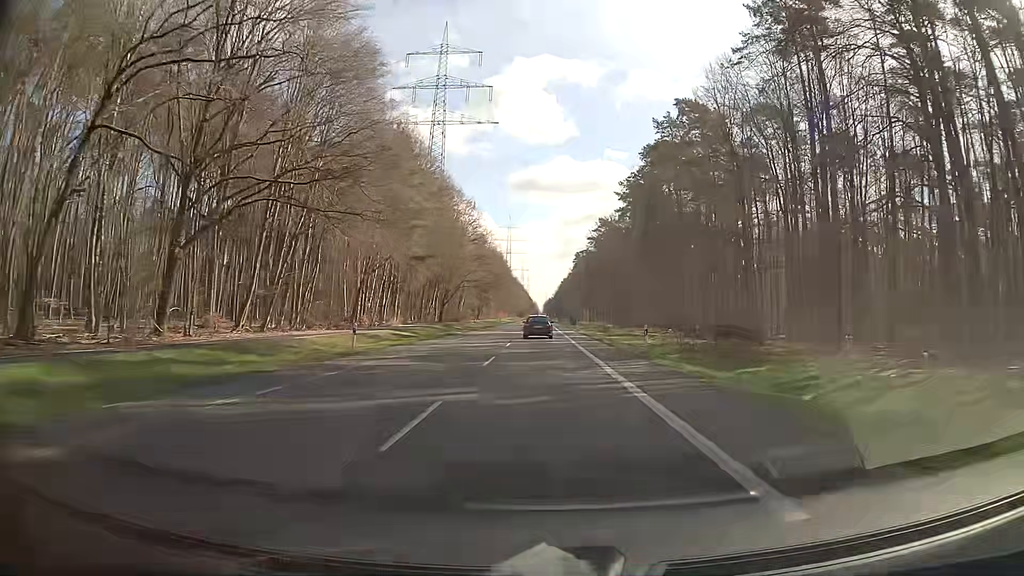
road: secondary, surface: asphalt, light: Day
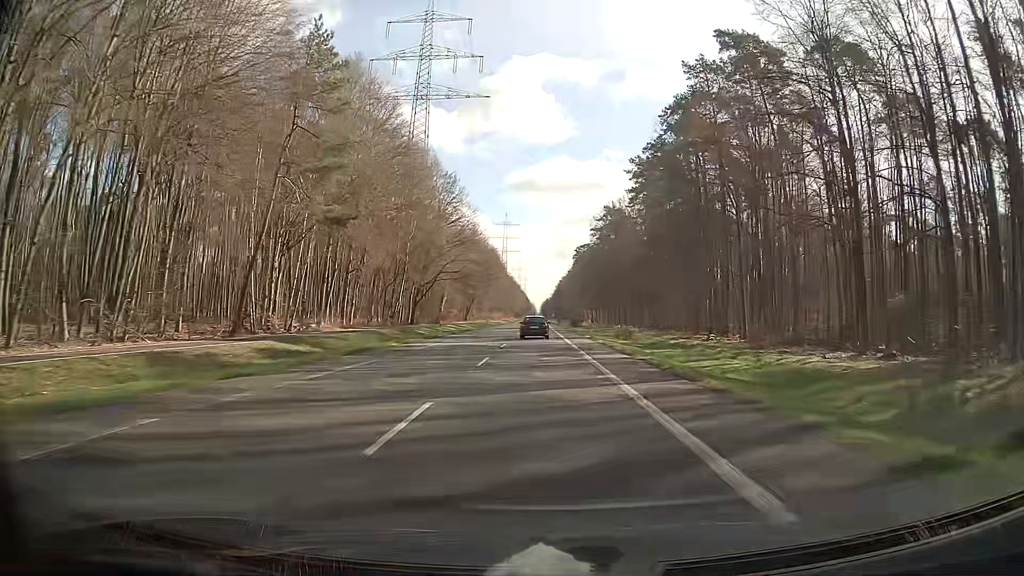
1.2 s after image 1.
(+0.1, +24.2) m; 0°
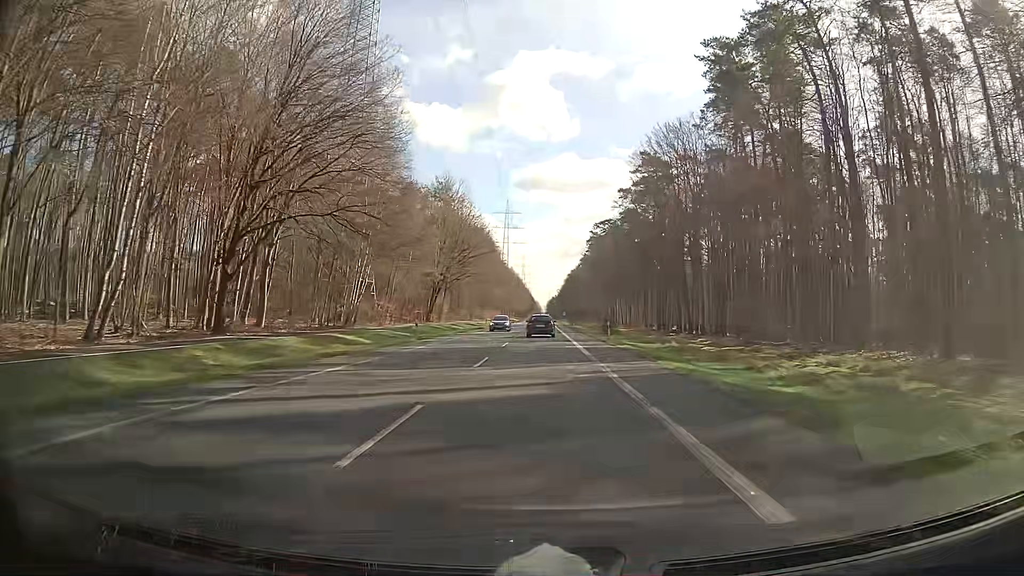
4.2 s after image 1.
(-0.2, +60.8) m; -1°
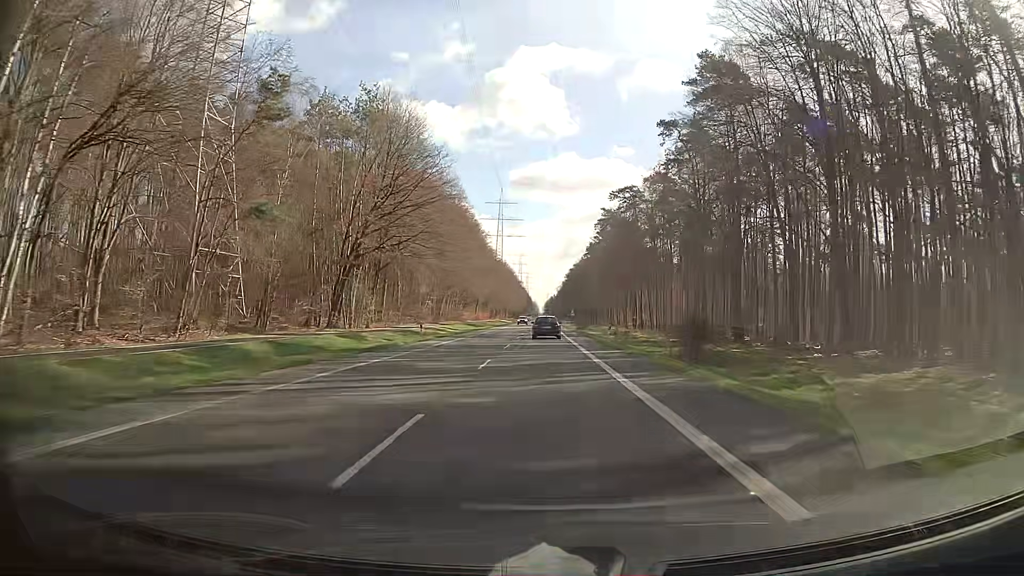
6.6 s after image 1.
(+0.2, +48.9) m; +1°
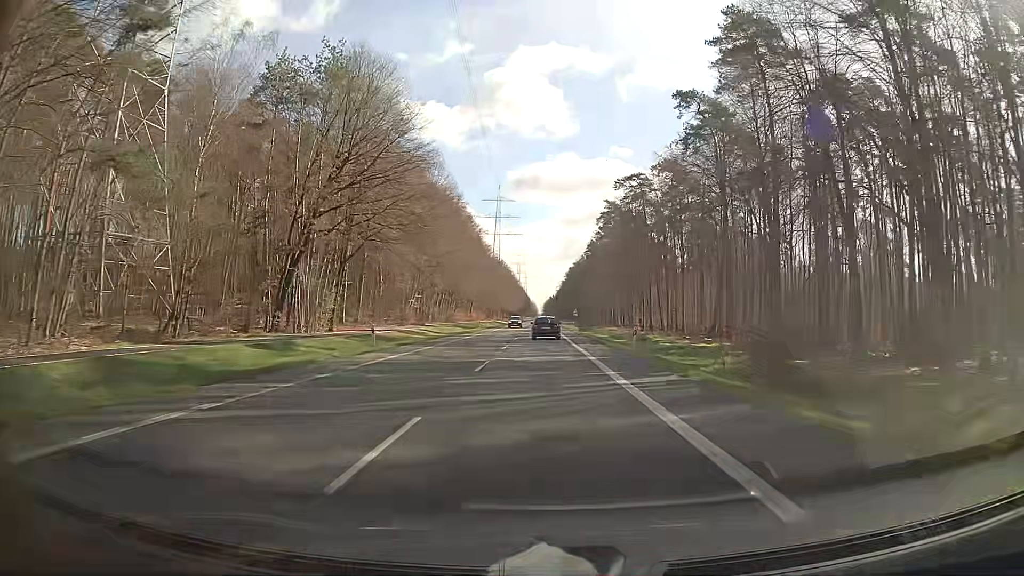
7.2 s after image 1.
(0.0, +12.2) m; 0°
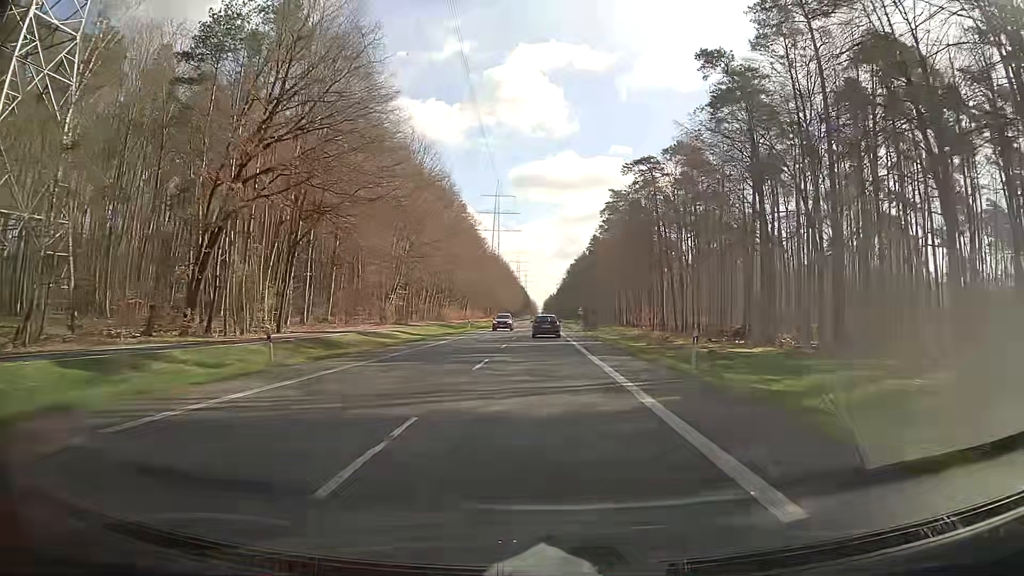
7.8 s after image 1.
(0.0, +12.3) m; 0°
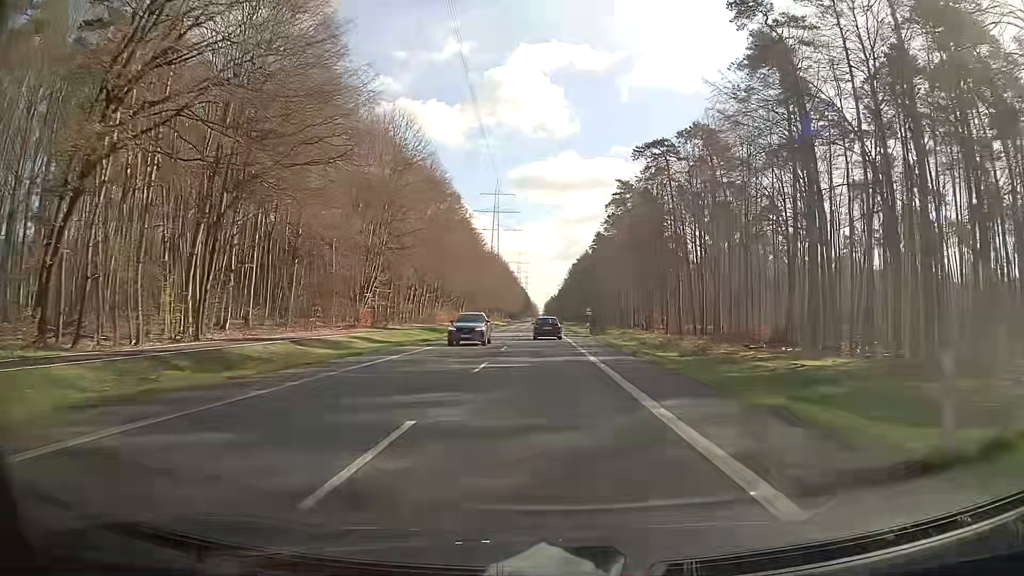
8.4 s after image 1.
(-0.1, +12.3) m; 0°
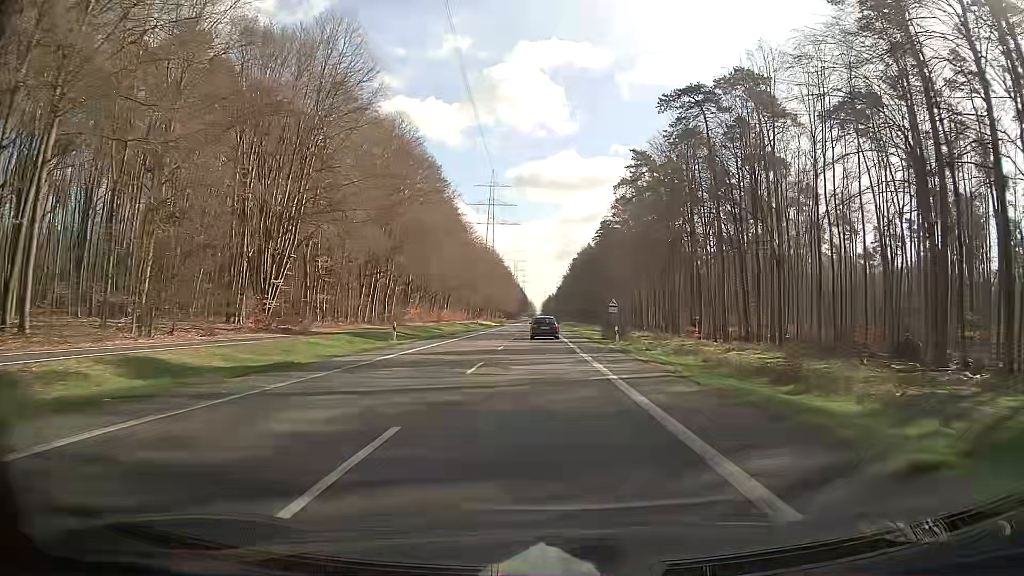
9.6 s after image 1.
(0.0, +24.6) m; 0°
(0, +10) (0, +20) (0, +30) (0, +40) (0, +50) (0, +60) (0, +70) (-1, +80) (-1, +90) (-1, +100) m
